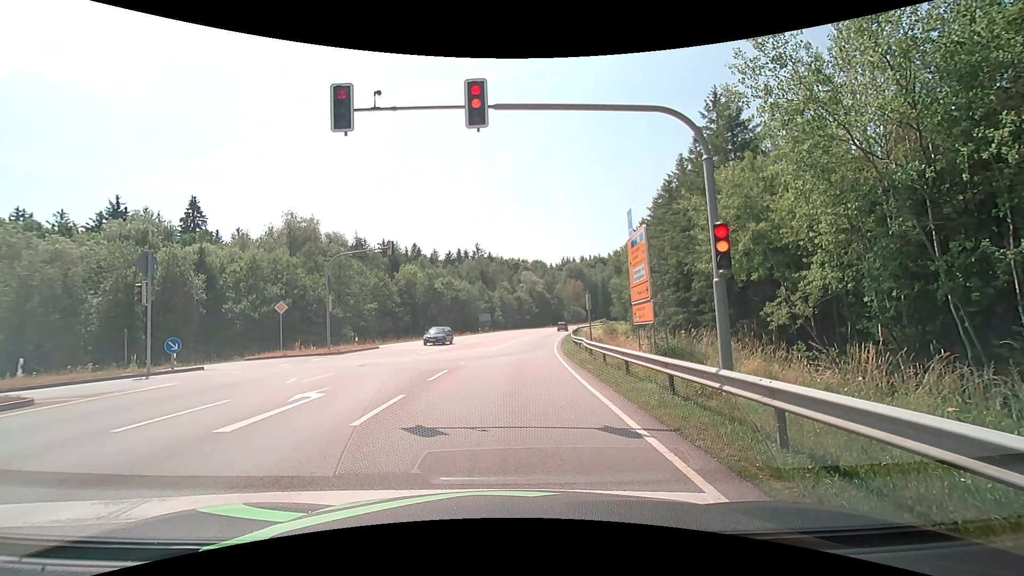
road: secondary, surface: asphalt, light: Day
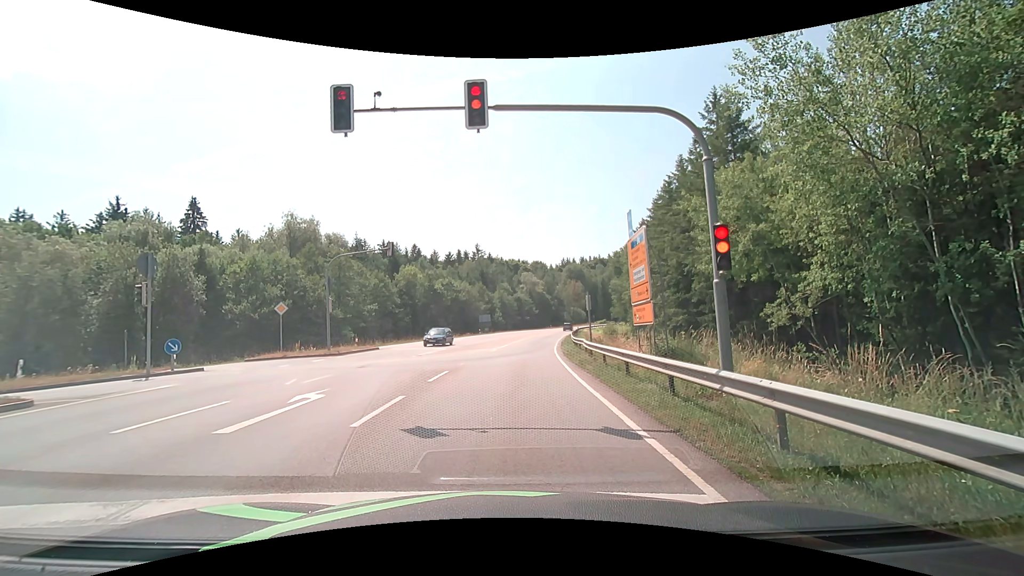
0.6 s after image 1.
(0.0, 0.0) m; 0°
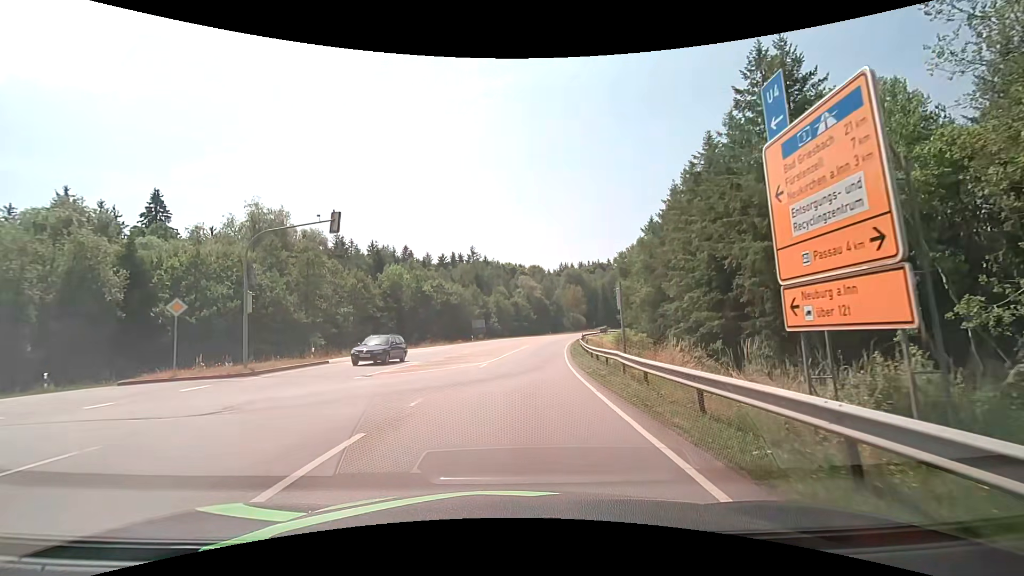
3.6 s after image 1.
(-0.2, +9.8) m; -1°
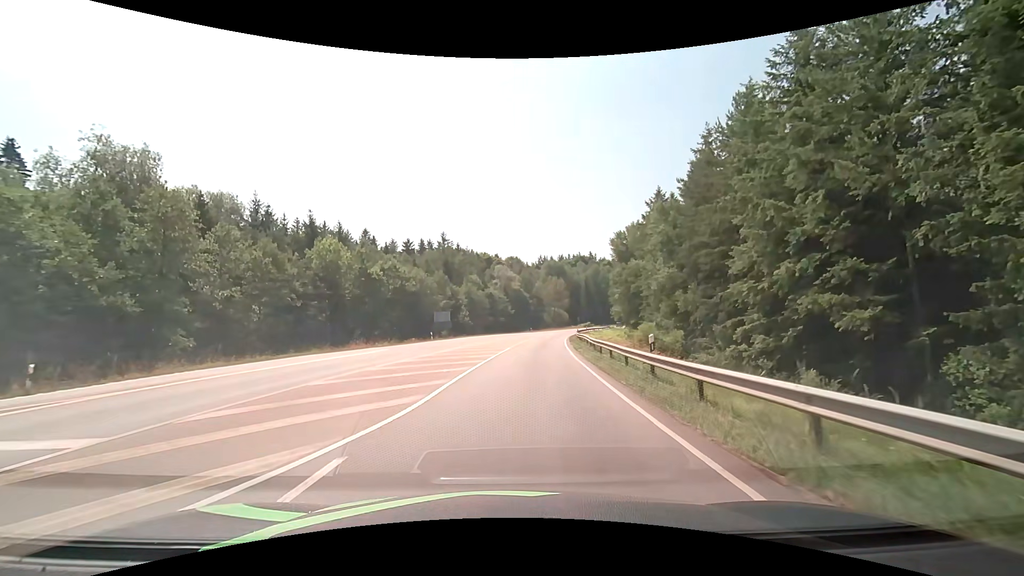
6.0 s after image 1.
(+0.5, +19.4) m; +3°
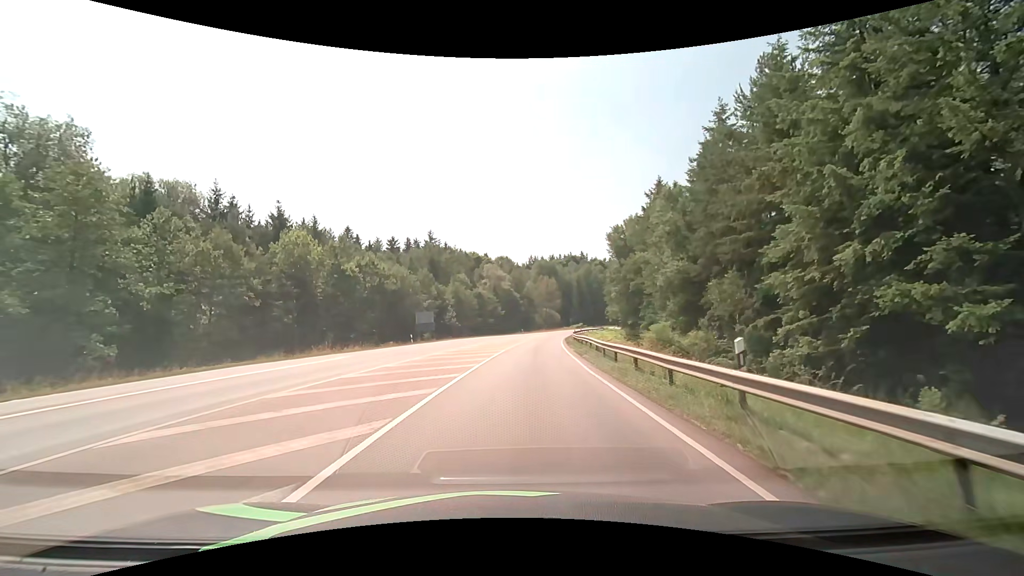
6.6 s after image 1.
(+0.1, +6.1) m; +1°
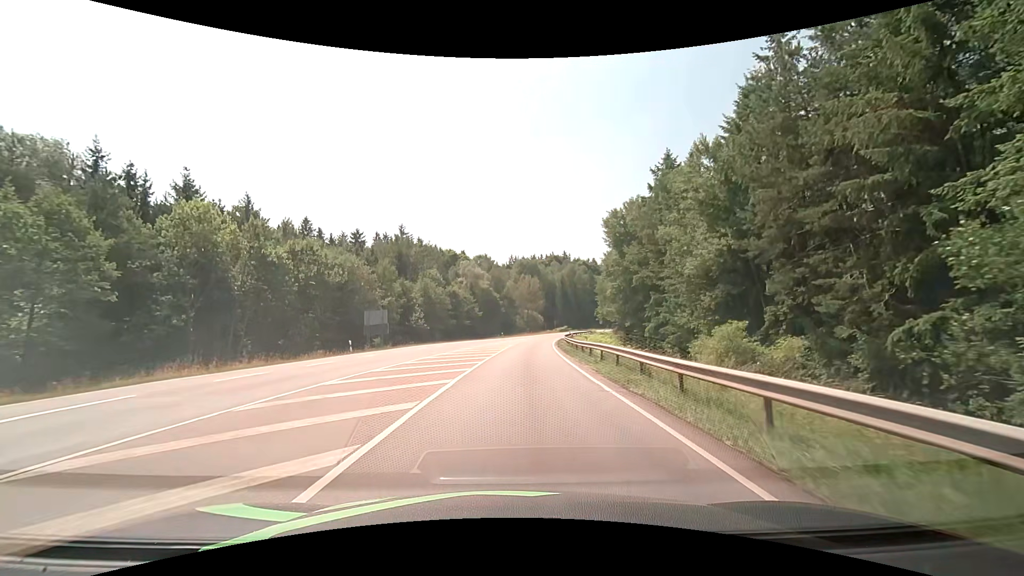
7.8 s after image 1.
(+0.3, +13.4) m; +3°
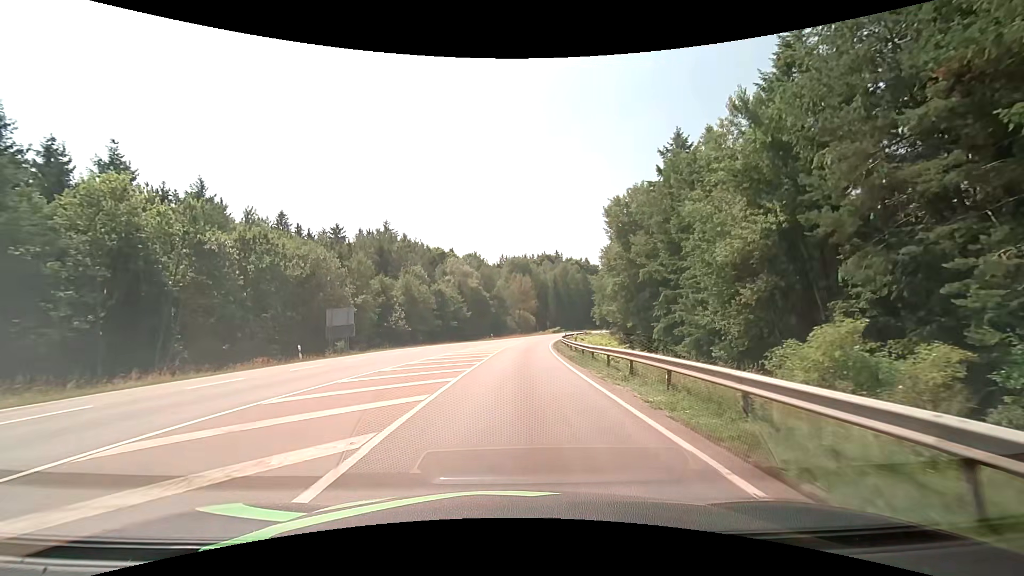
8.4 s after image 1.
(0.0, +7.3) m; +1°
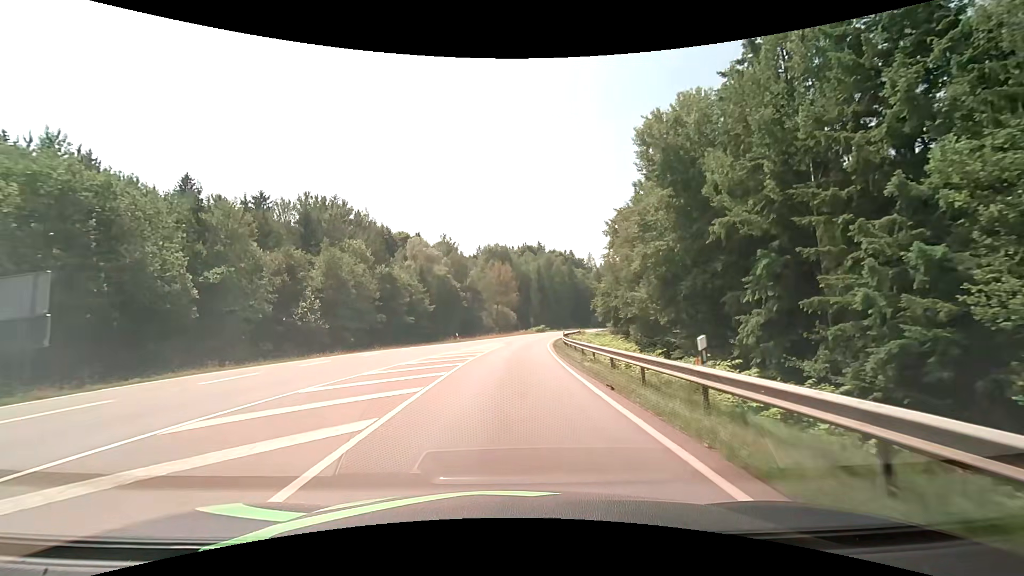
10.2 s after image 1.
(+0.5, +24.1) m; +2°
(0, +10) (0, +20) (+1, +30) (+1, +40) (+2, +50) (+3, +60) (+5, +70) (+6, +80) (+8, +89) (+10, +99) m
